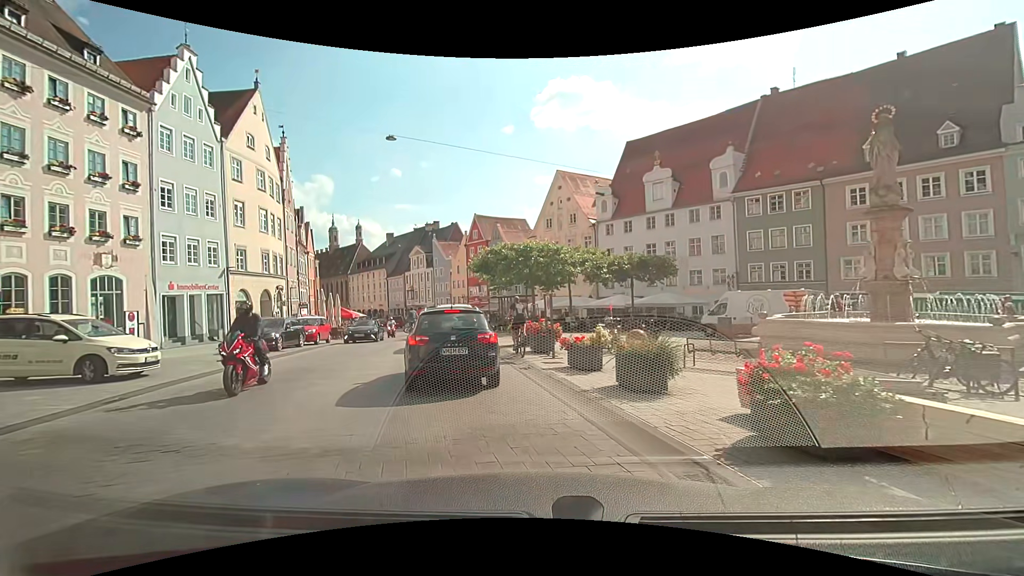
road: secondary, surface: asphalt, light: Day
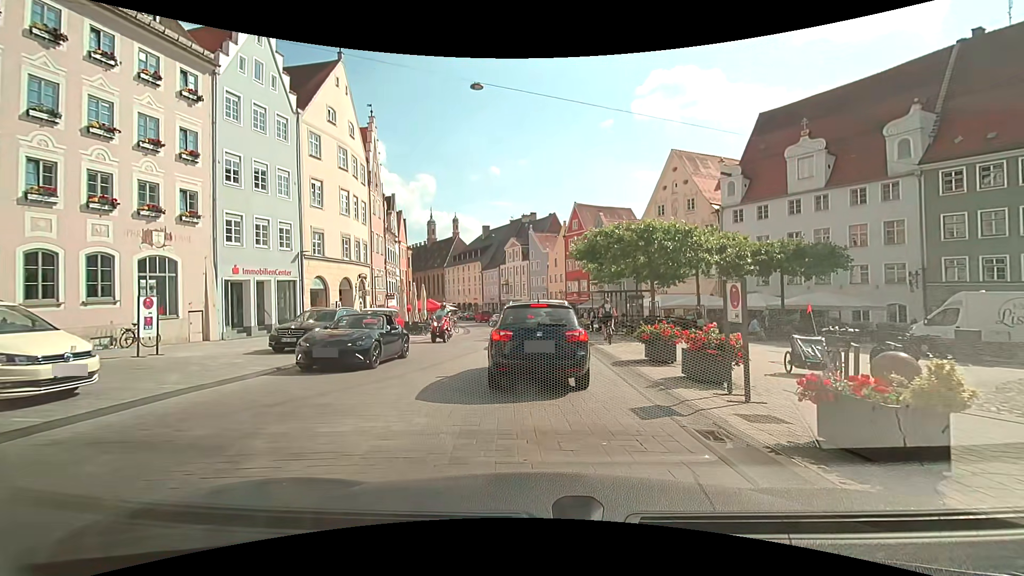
(-0.8, +6.3) m; -11°
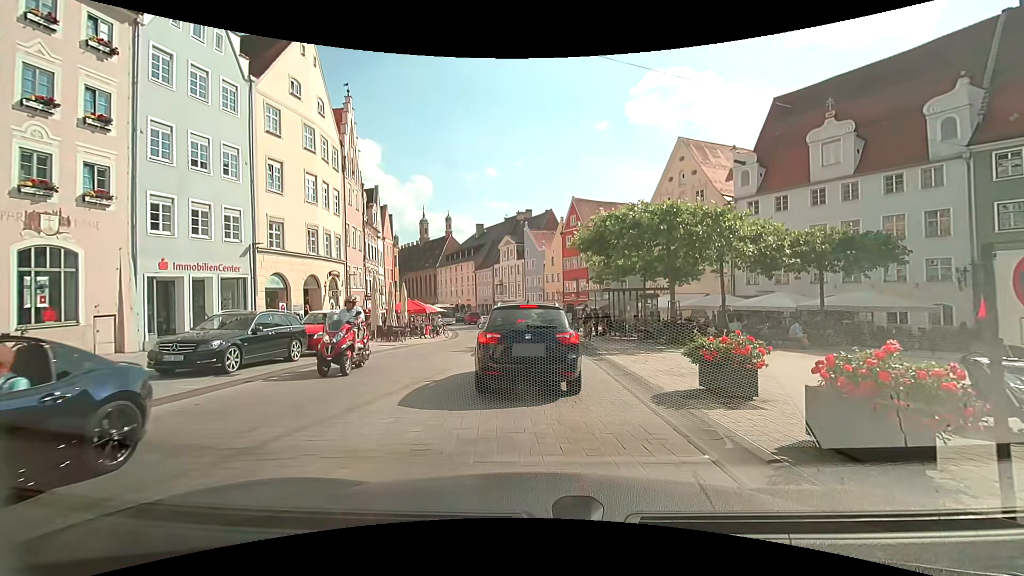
(+0.1, +4.8) m; 0°
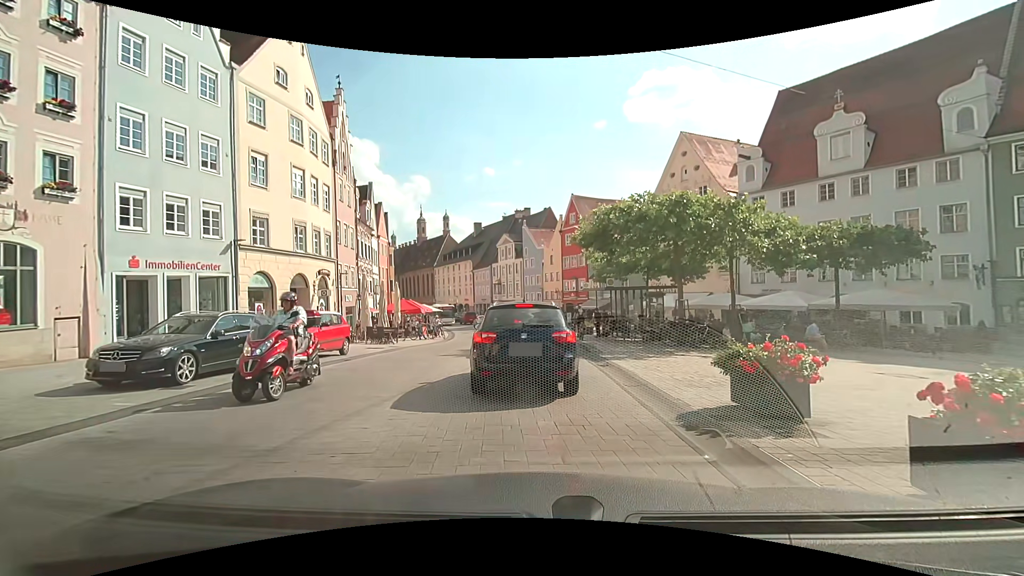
(0.0, +1.5) m; +1°
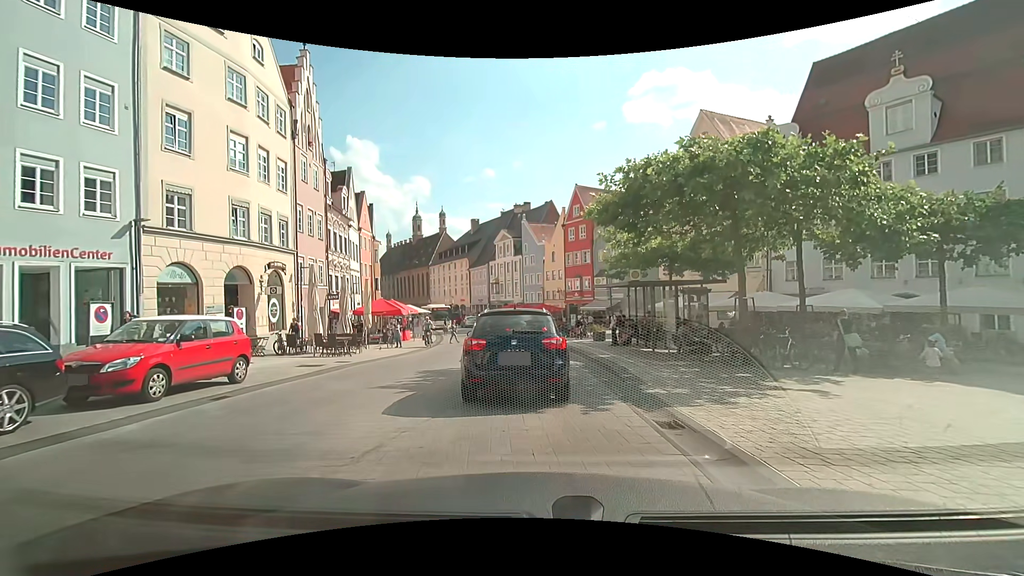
(0.0, +6.2) m; 0°
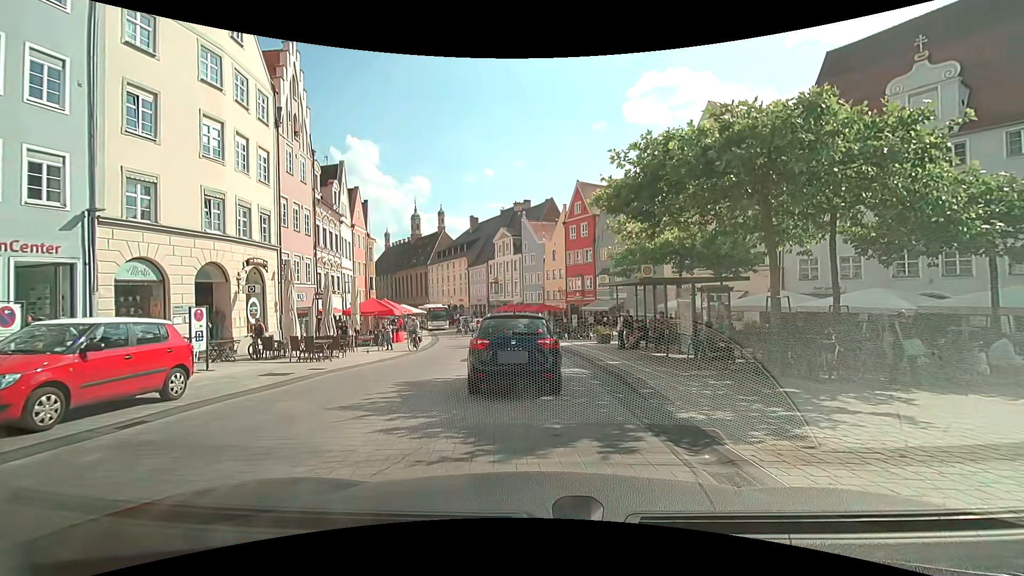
(0.0, +2.0) m; -1°
